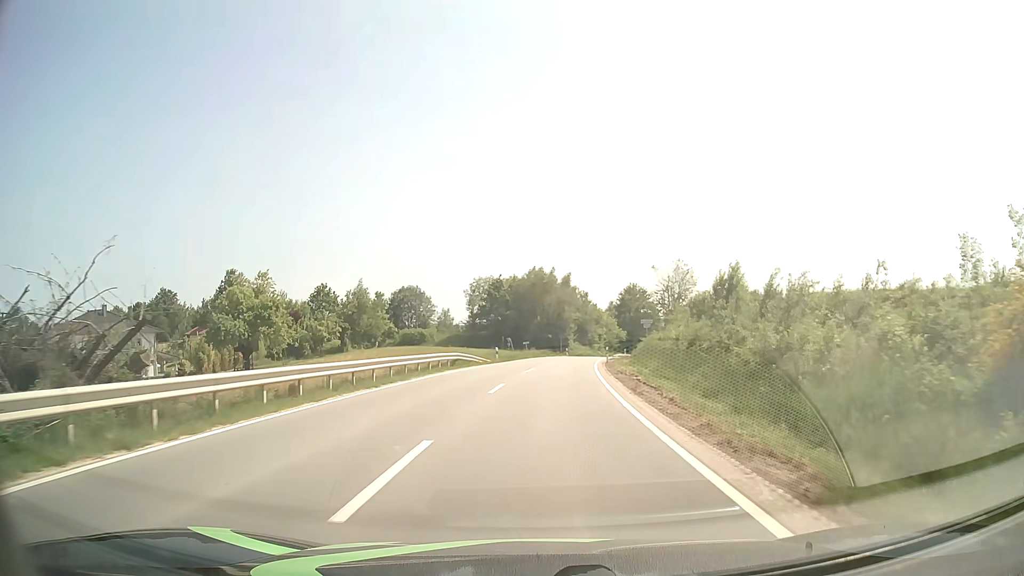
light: Day
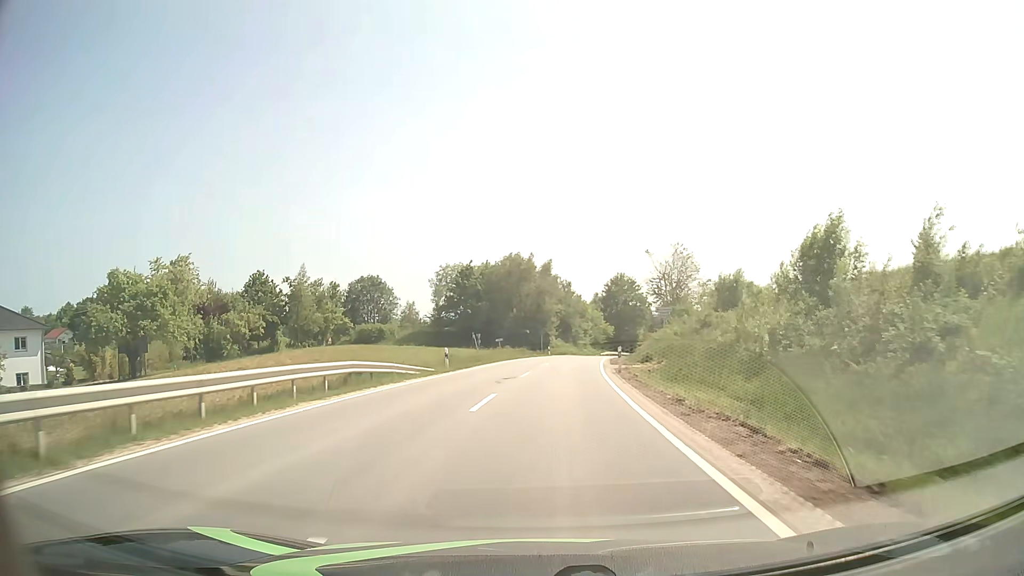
(+0.2, +16.7) m; +2°
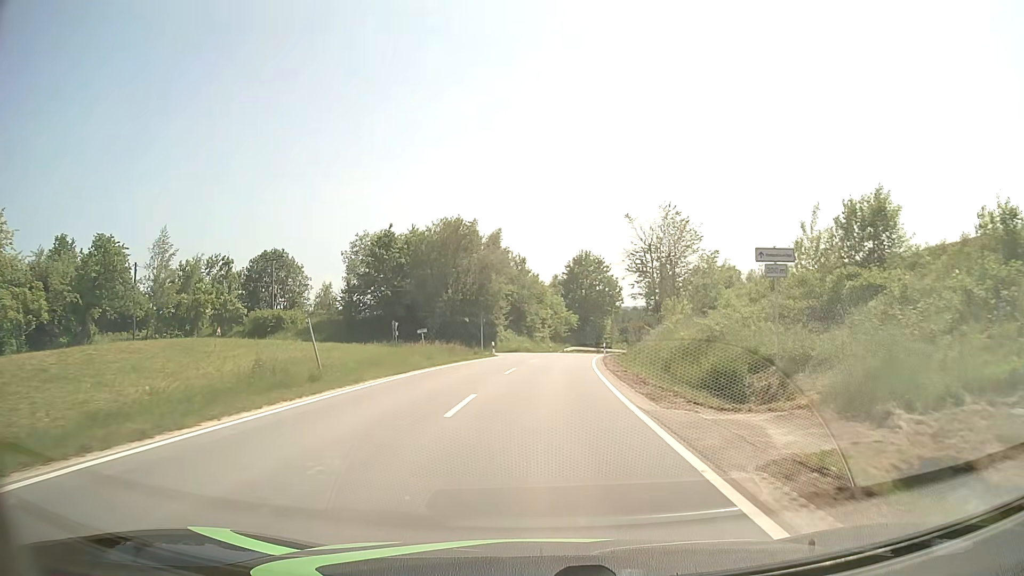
(+0.9, +25.7) m; +4°
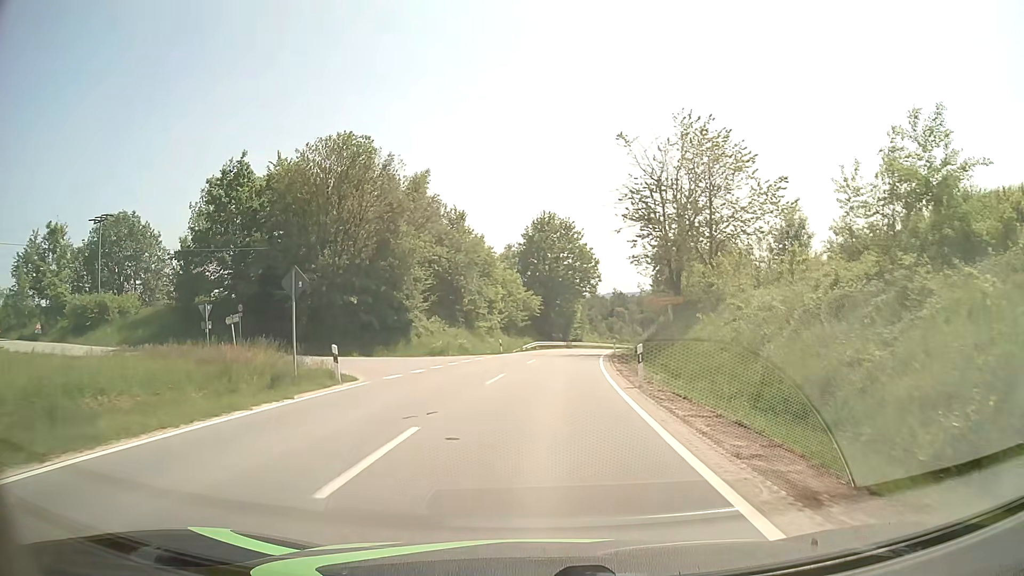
(+1.0, +29.3) m; +4°
